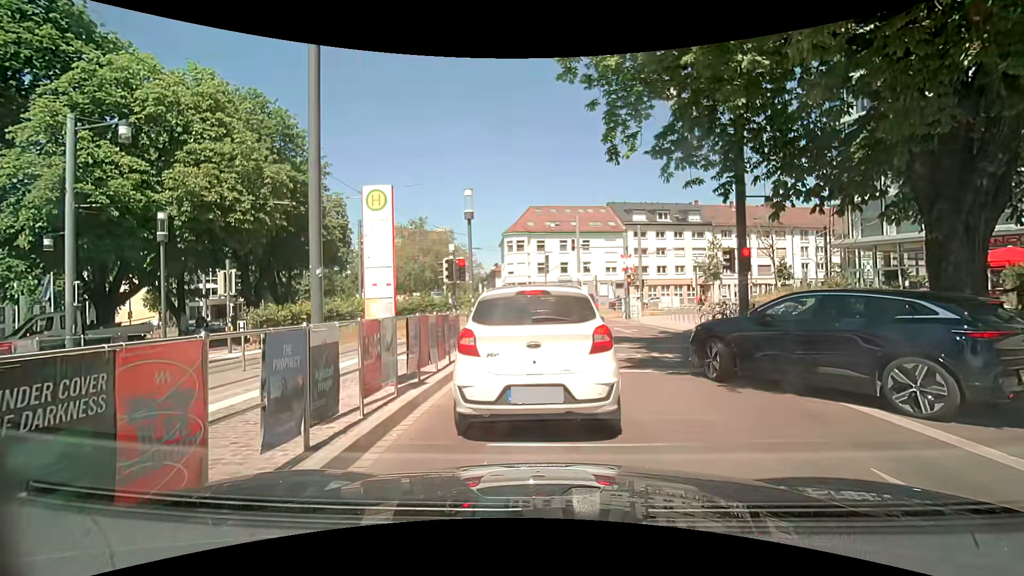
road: residential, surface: asphalt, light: Day
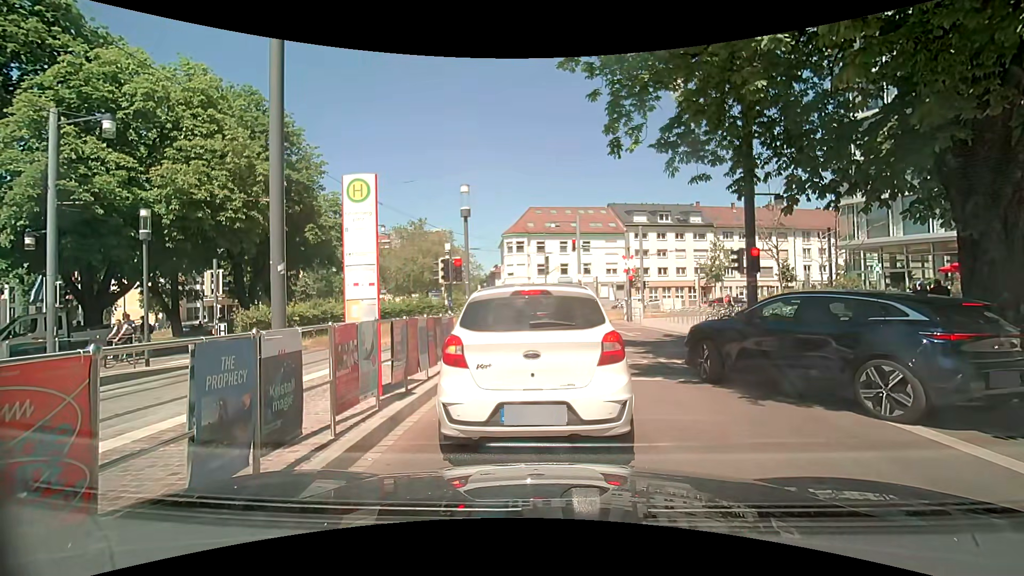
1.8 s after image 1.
(0.0, +0.7) m; 0°
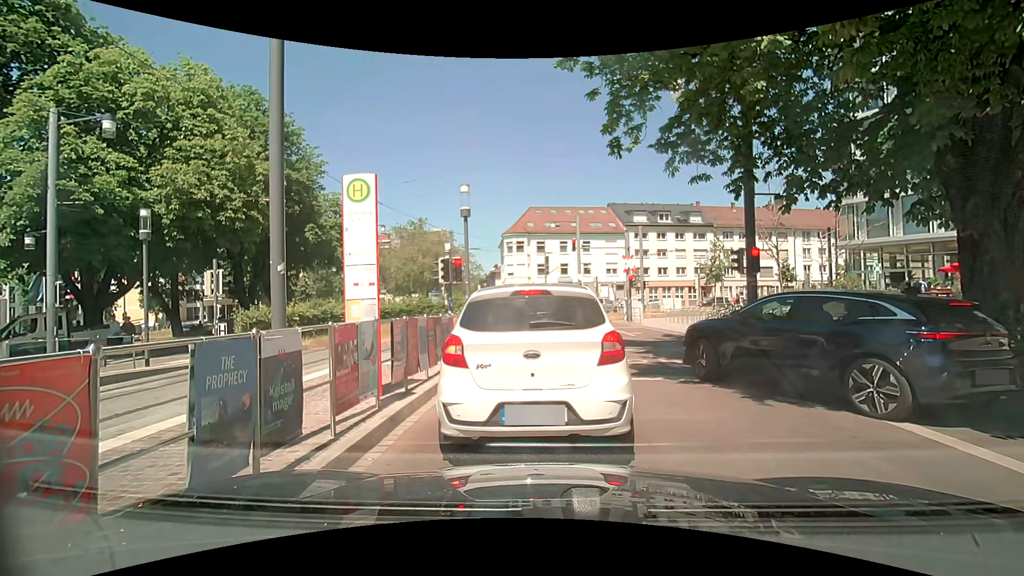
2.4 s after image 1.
(0.0, 0.0) m; 0°
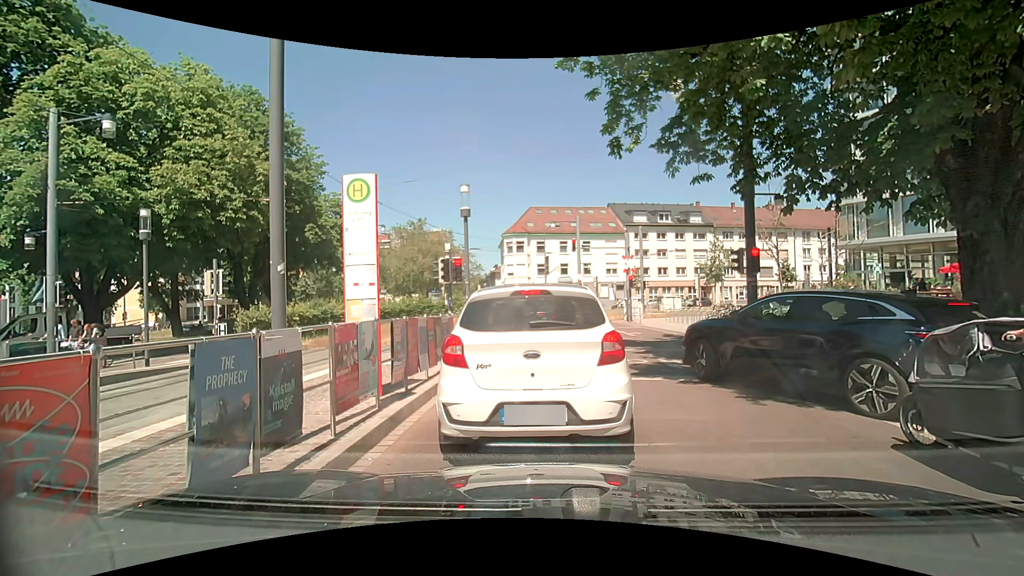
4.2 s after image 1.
(0.0, 0.0) m; 0°
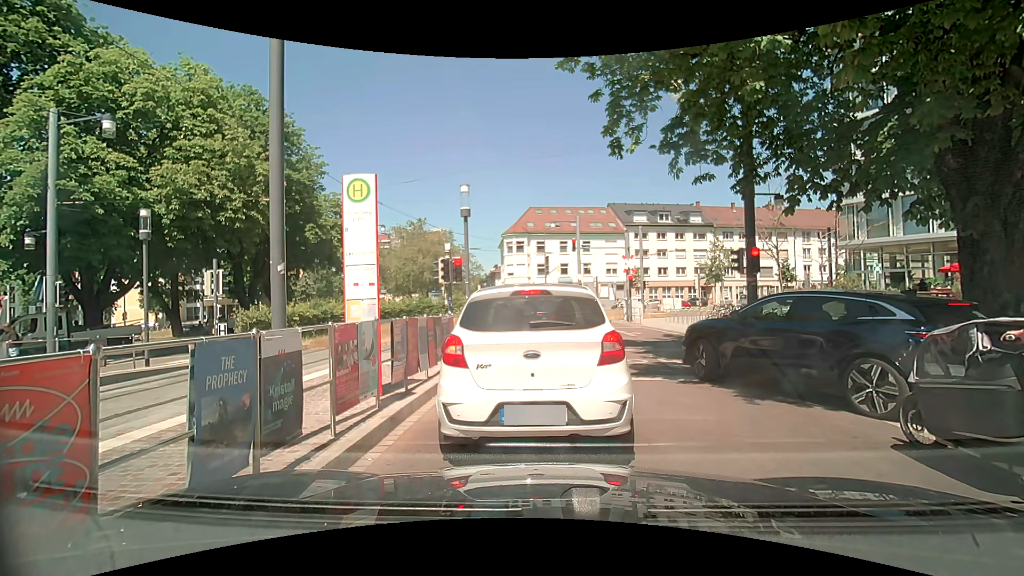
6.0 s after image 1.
(0.0, 0.0) m; 0°
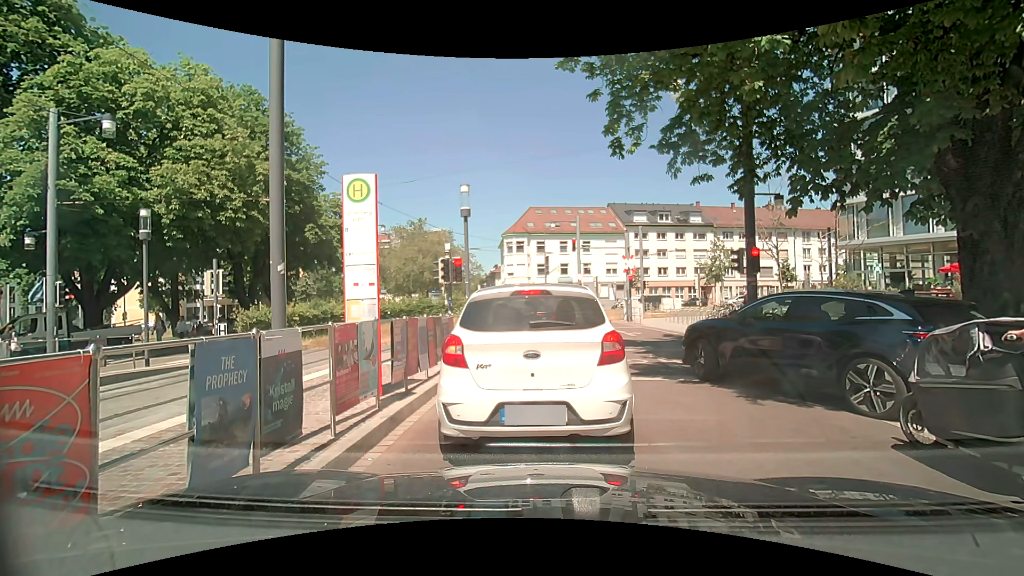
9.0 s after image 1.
(0.0, 0.0) m; 0°
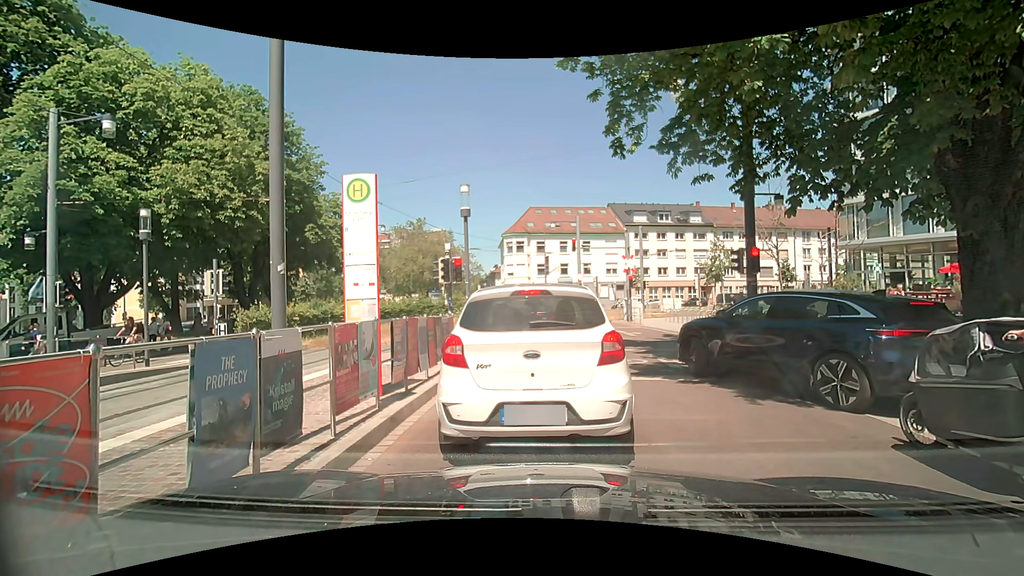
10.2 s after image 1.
(0.0, 0.0) m; 0°
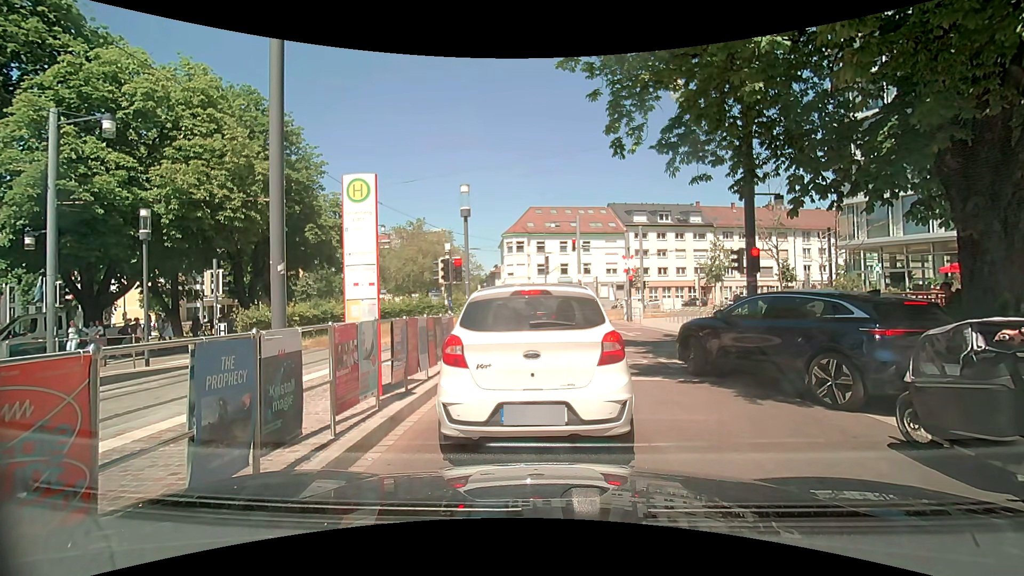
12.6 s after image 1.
(0.0, 0.0) m; 0°
